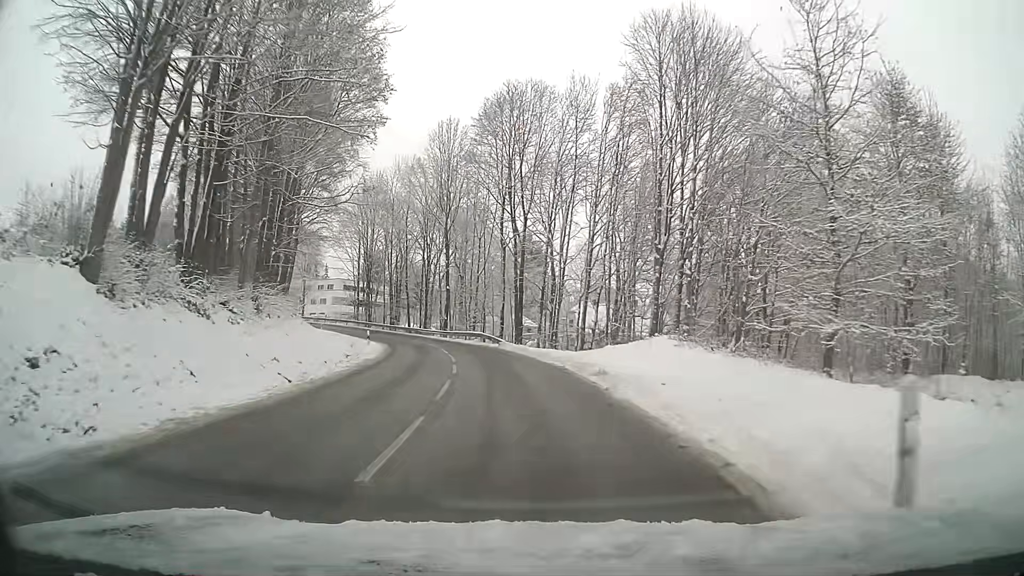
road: tertiary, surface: asphalt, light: Day
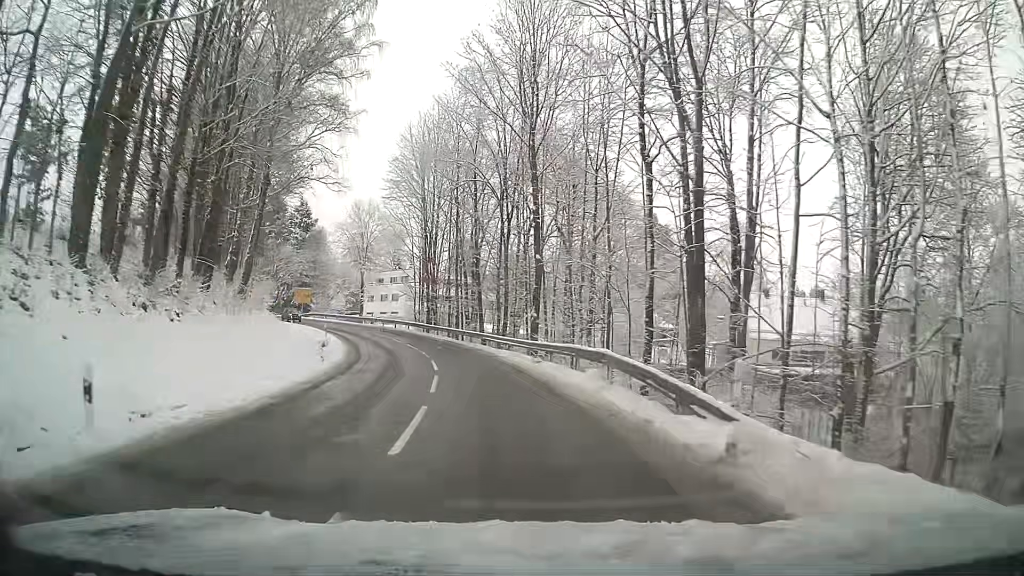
(-2.2, +29.9) m; -10°
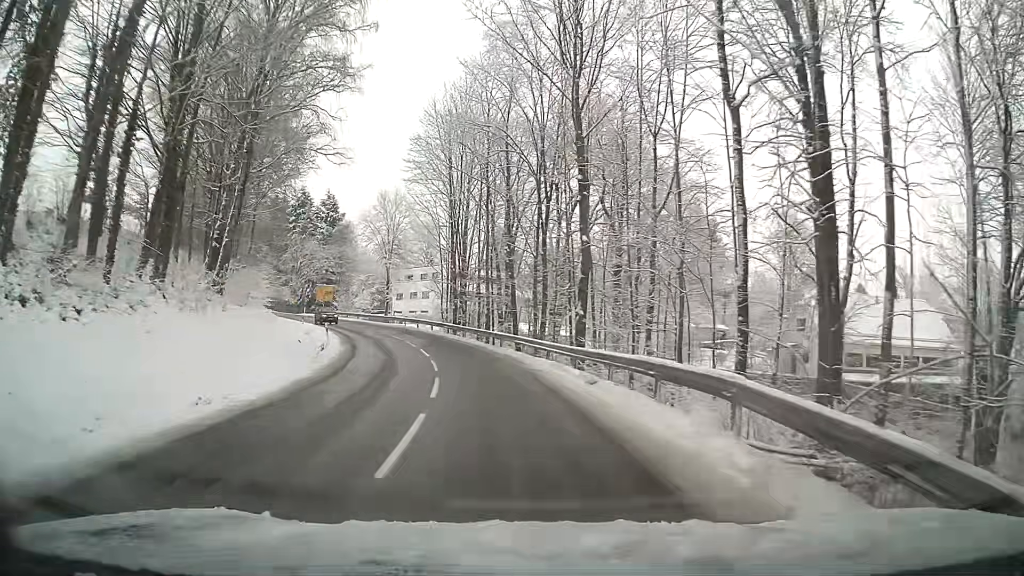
(-0.2, +7.2) m; -3°
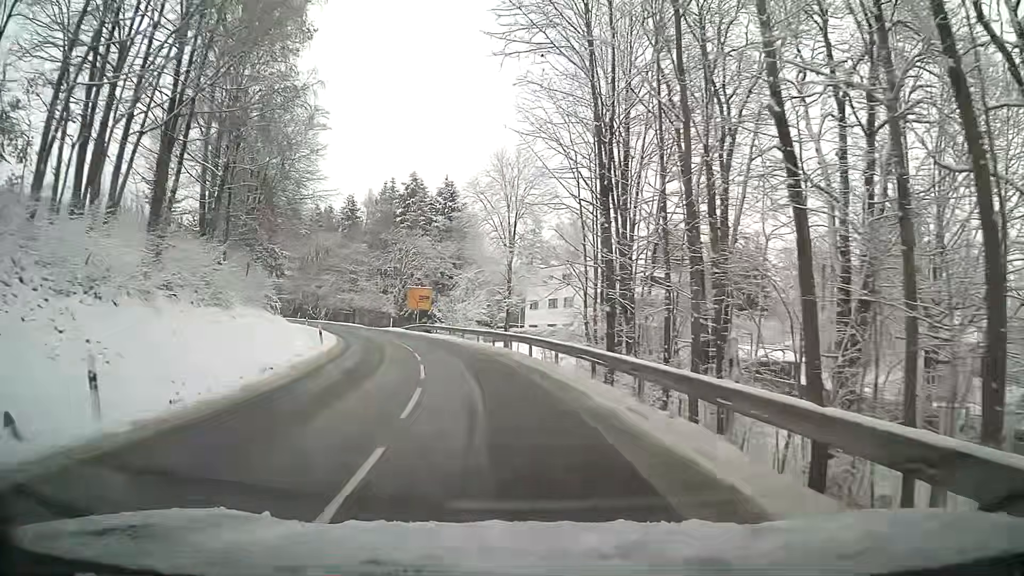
(-3.0, +27.5) m; -13°
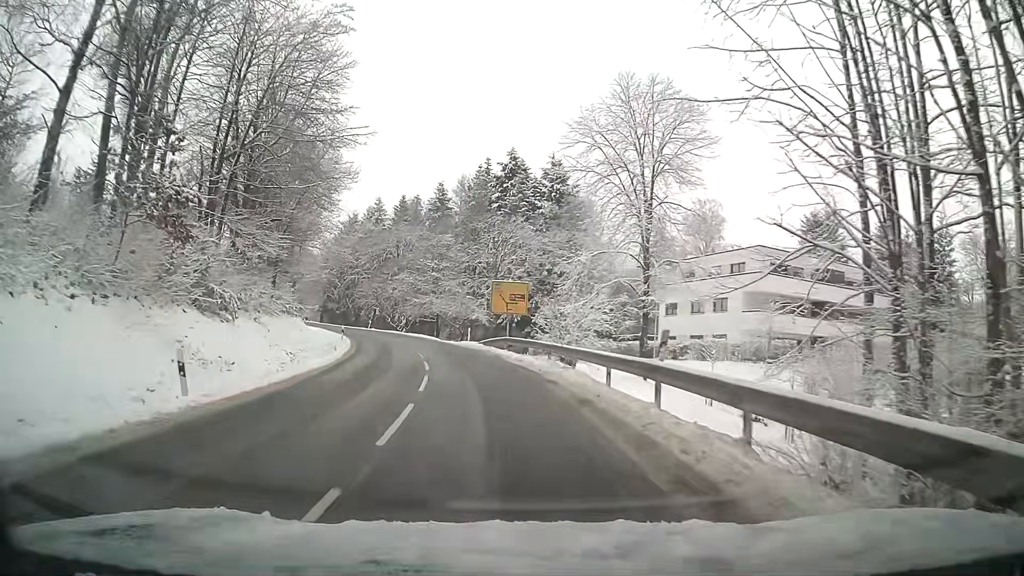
(-1.9, +20.6) m; -10°
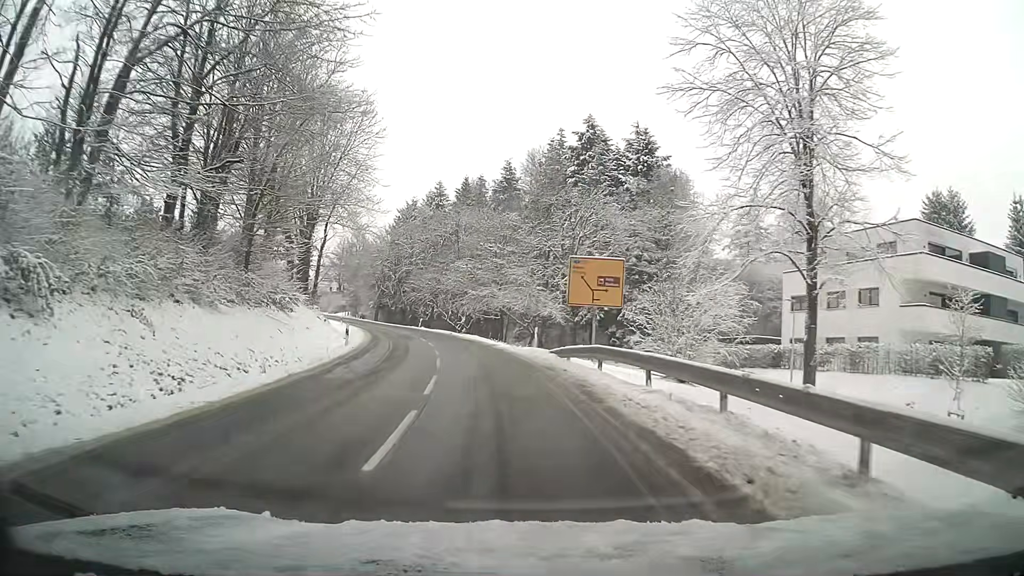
(-0.8, +14.2) m; -6°
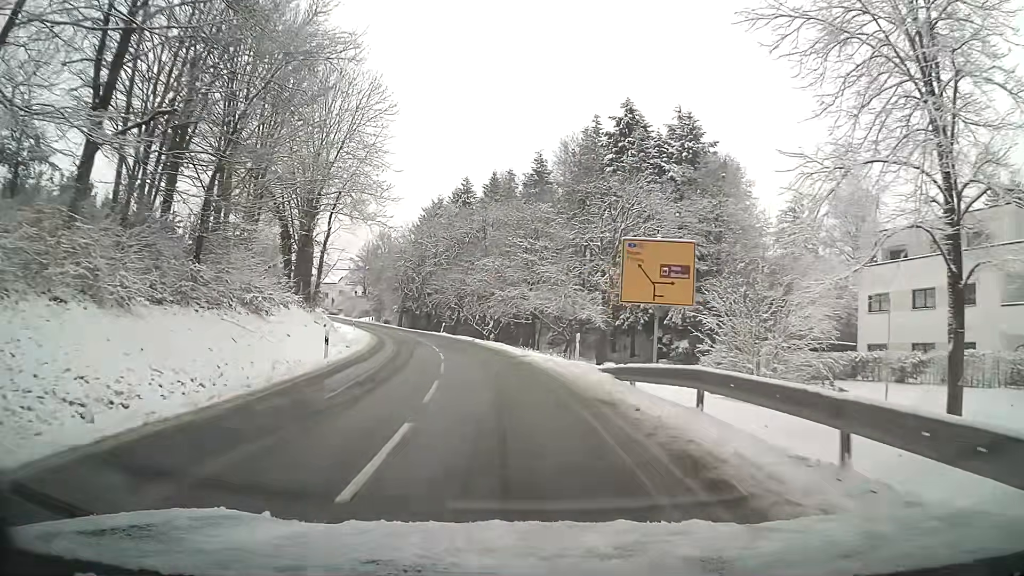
(-0.2, +7.3) m; -2°
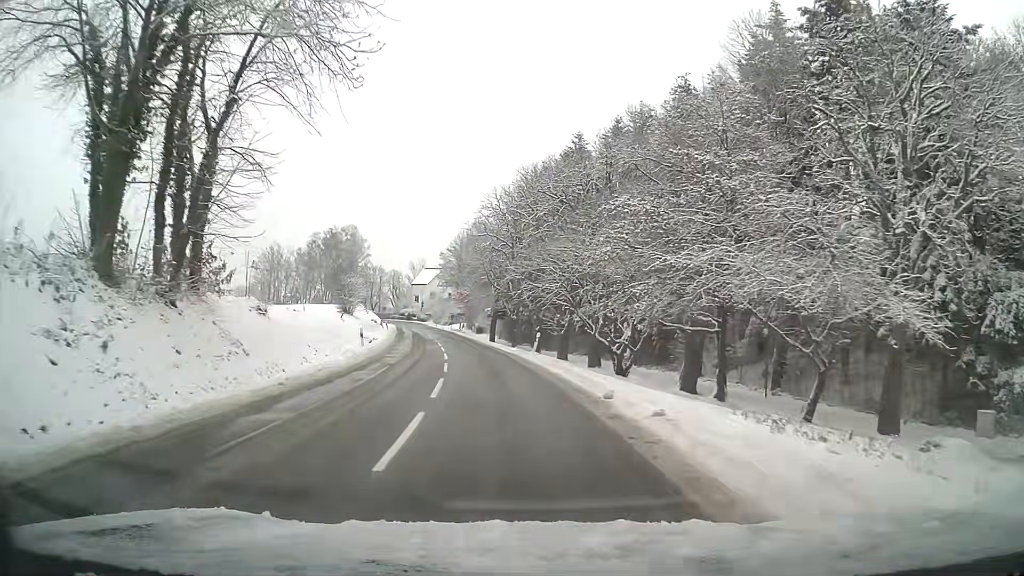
(-2.4, +30.1) m; -9°
